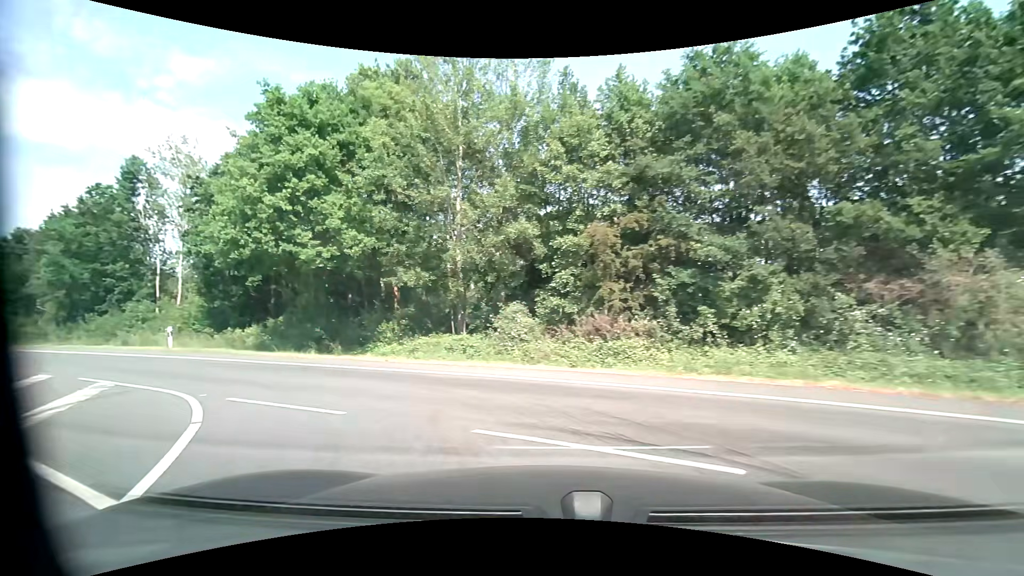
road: unclassified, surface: asphalt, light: Day
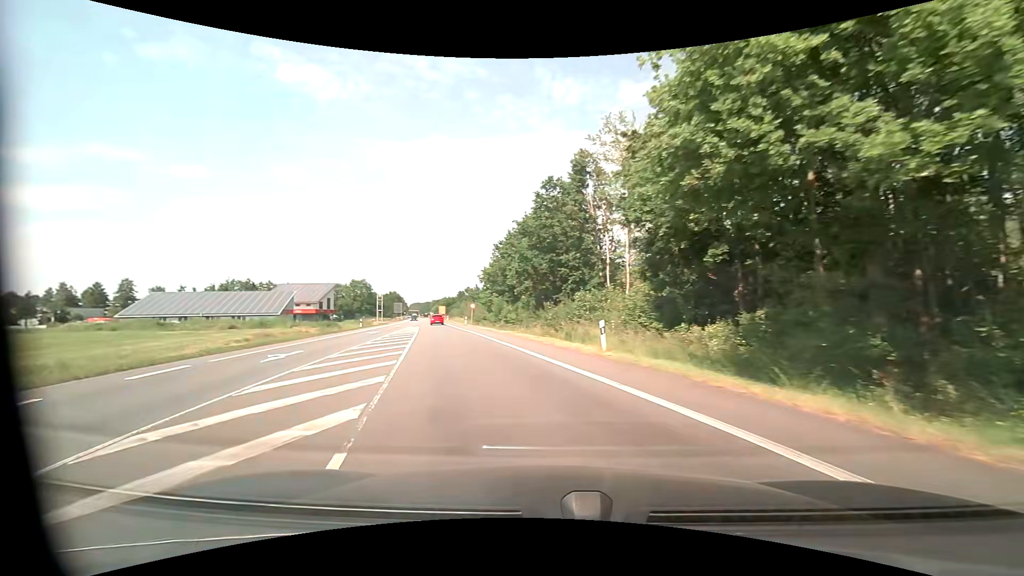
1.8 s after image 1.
(-6.1, +10.9) m; -50°
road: primary
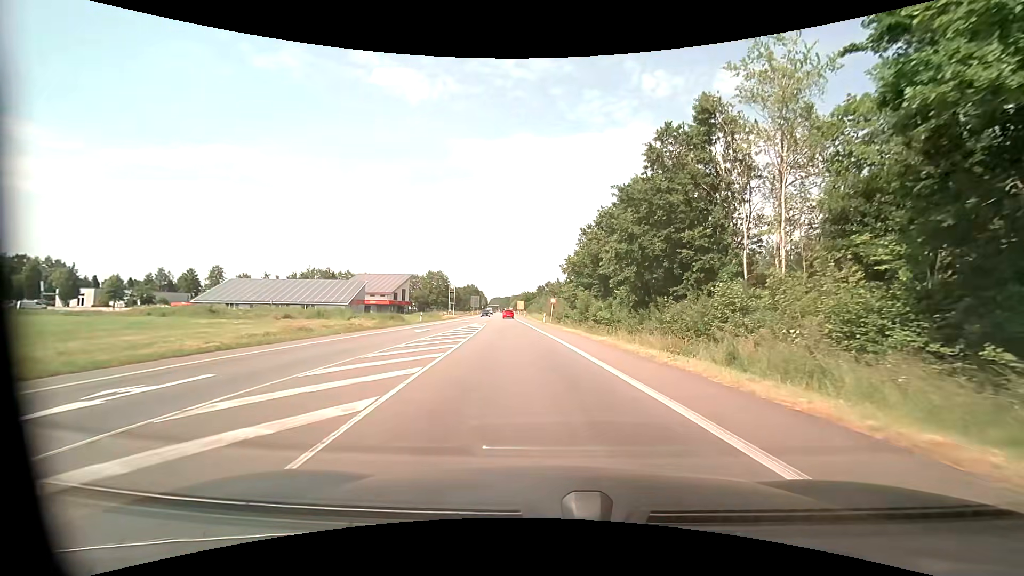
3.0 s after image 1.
(-1.7, +11.8) m; -11°
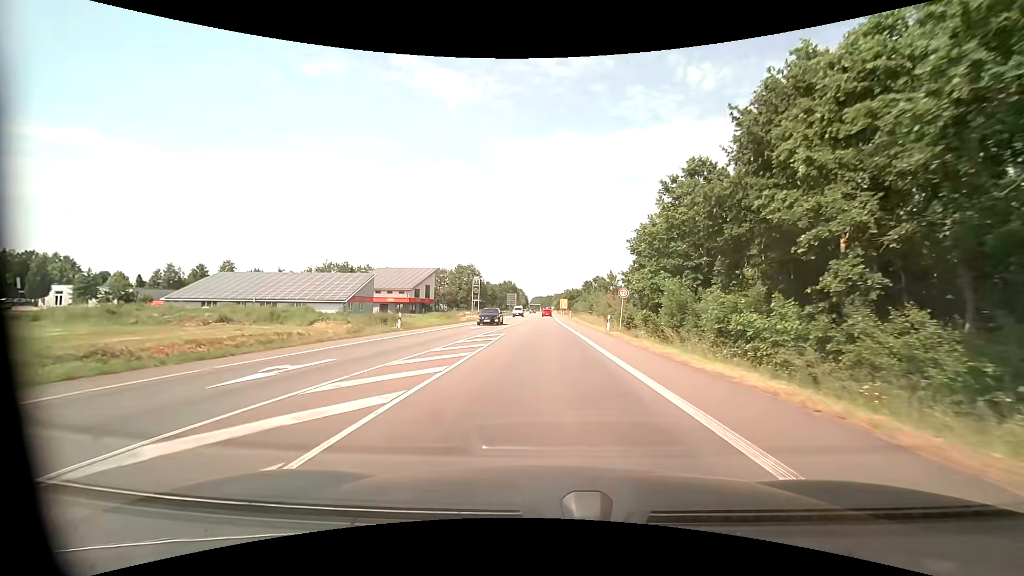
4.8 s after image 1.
(-1.2, +23.0) m; -5°
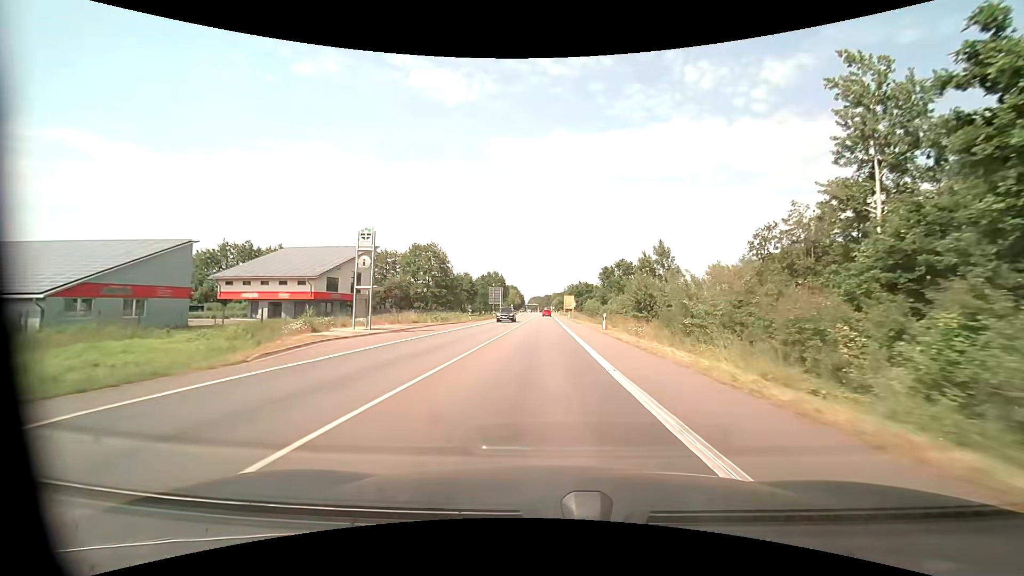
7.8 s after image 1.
(0.0, +48.6) m; 0°
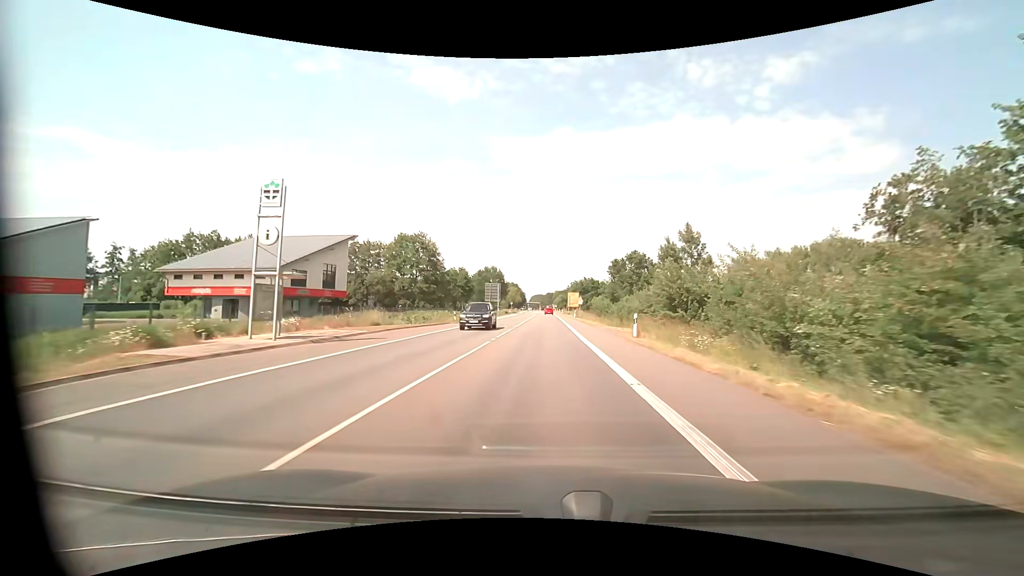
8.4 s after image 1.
(0.0, +10.9) m; 0°
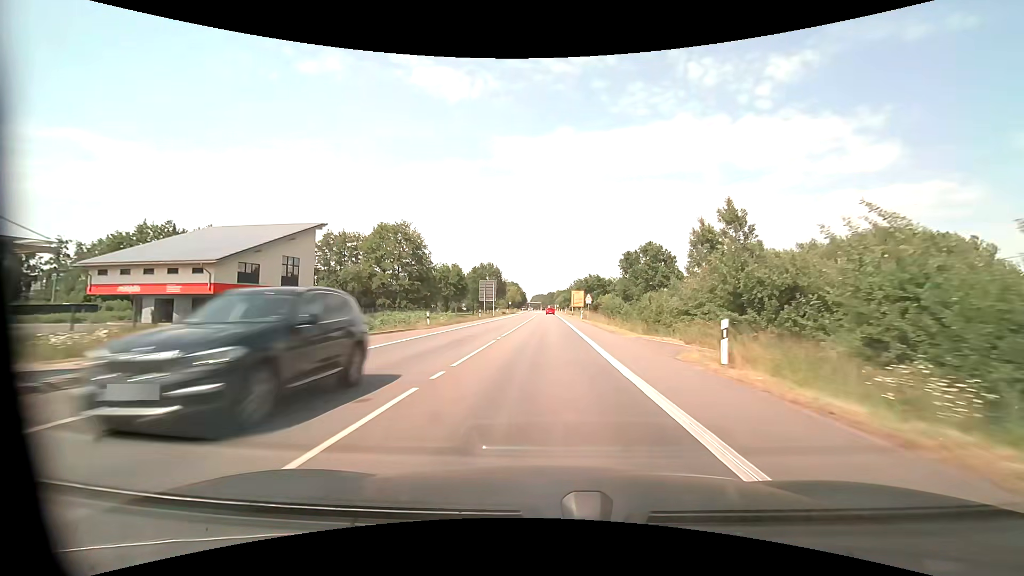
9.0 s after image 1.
(0.0, +11.2) m; 0°
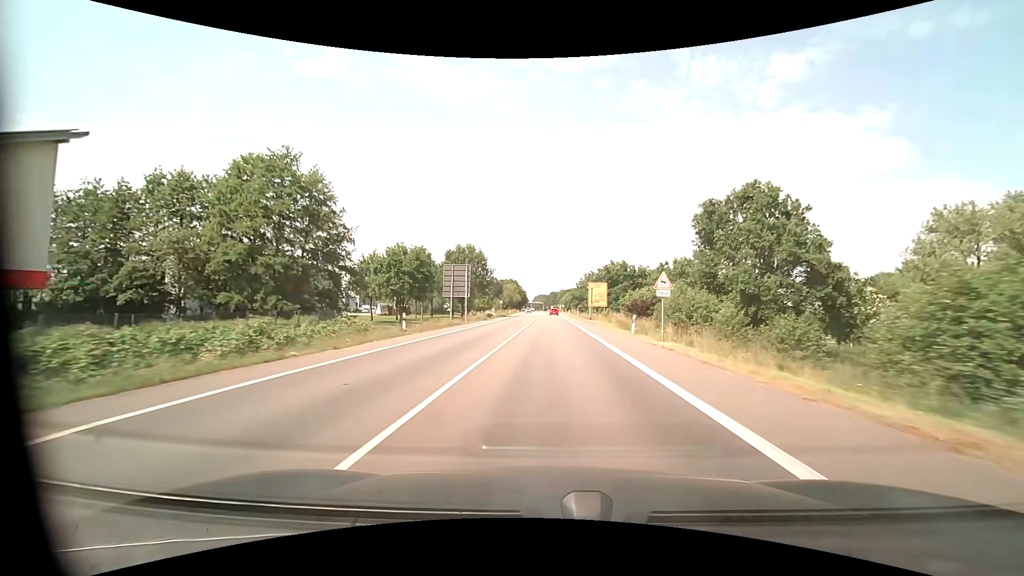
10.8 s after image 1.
(-0.2, +34.9) m; 0°
(0, +10) (0, +20) (0, +30) (0, +40) (0, +50) (0, +60) (+1, +70) (+1, +80) (+1, +90) (+1, +100) m
